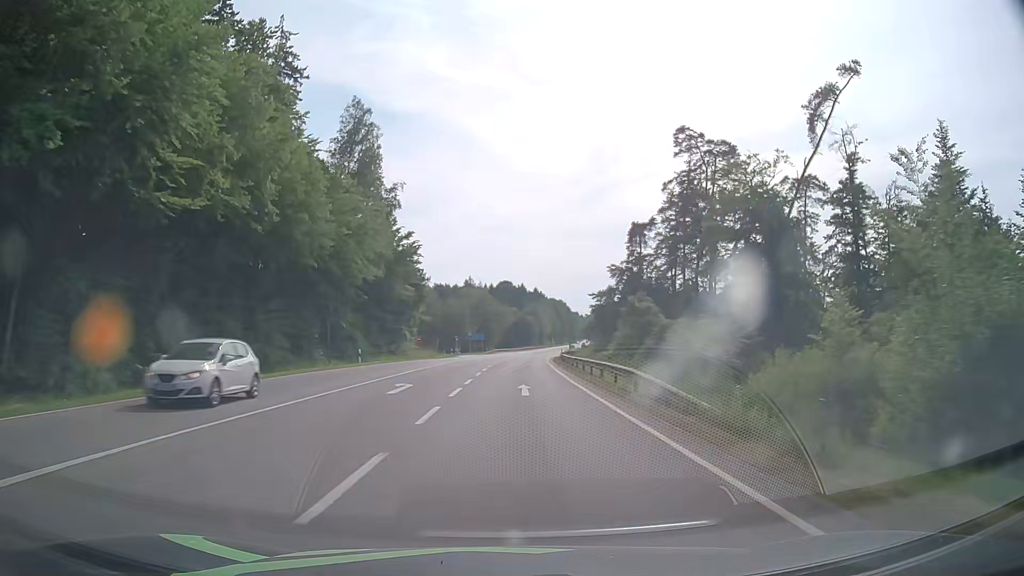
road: secondary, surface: asphalt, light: Day
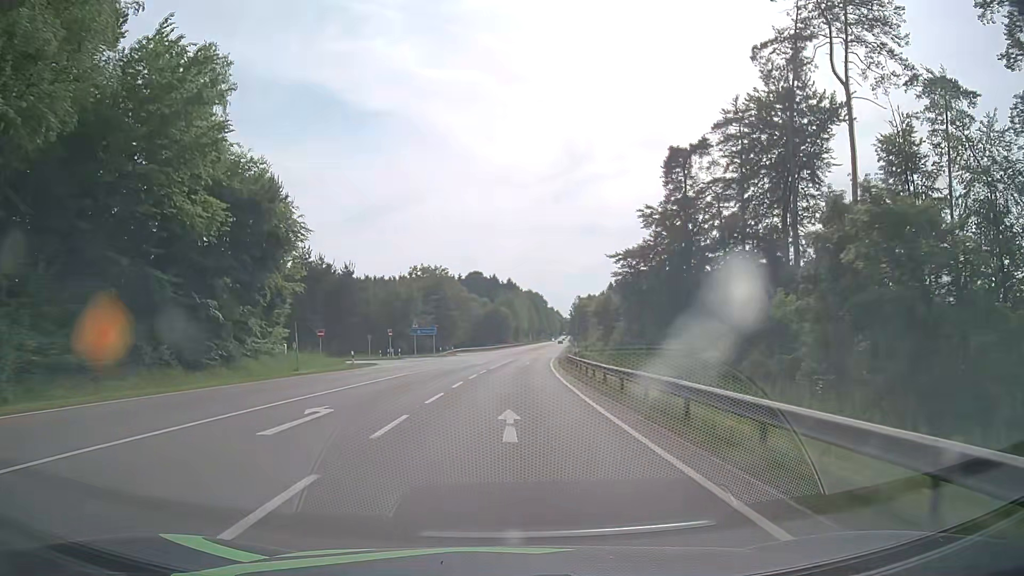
(+0.9, +43.2) m; +2°
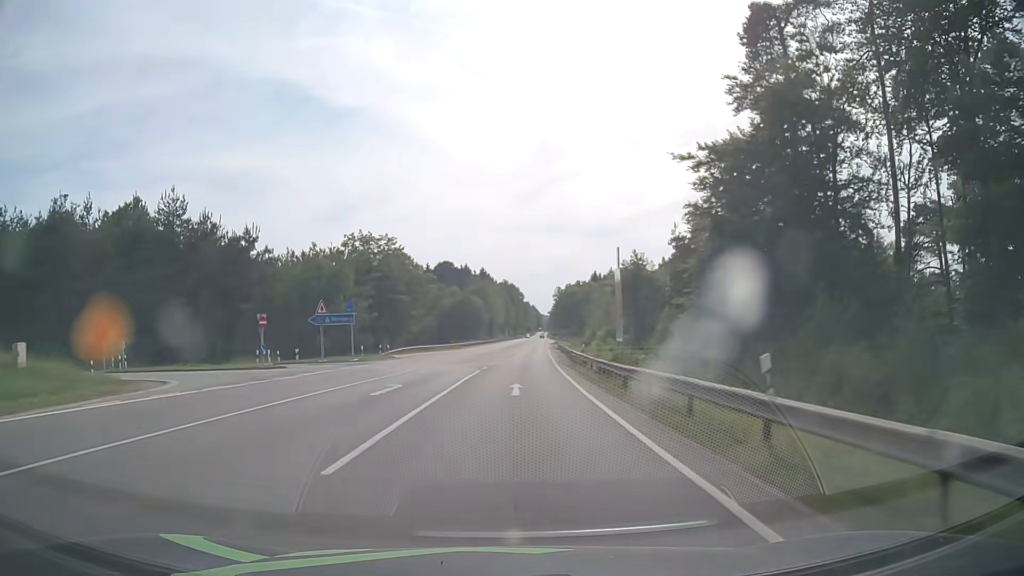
(+0.7, +32.5) m; +3°
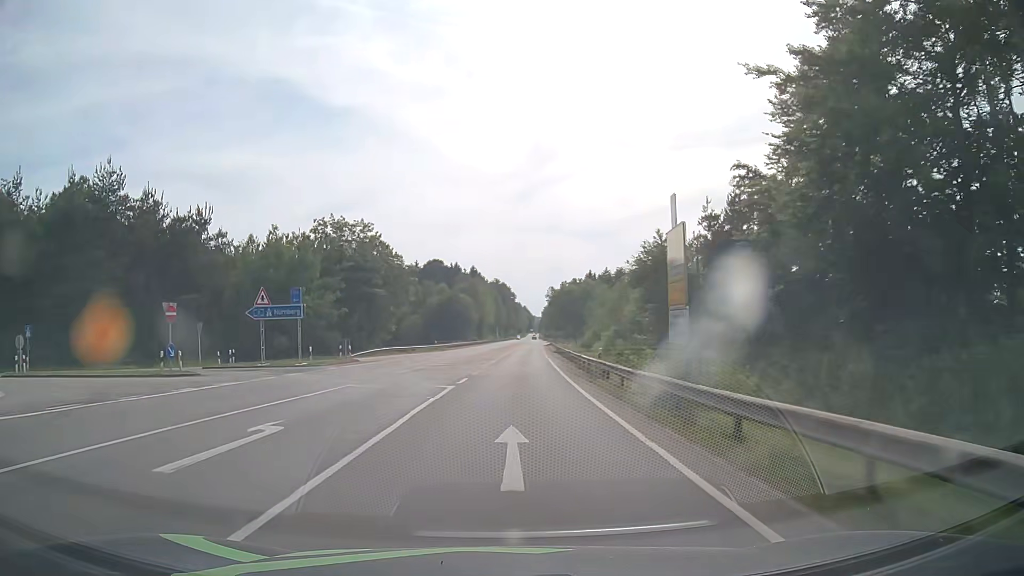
(0.0, +10.8) m; +1°
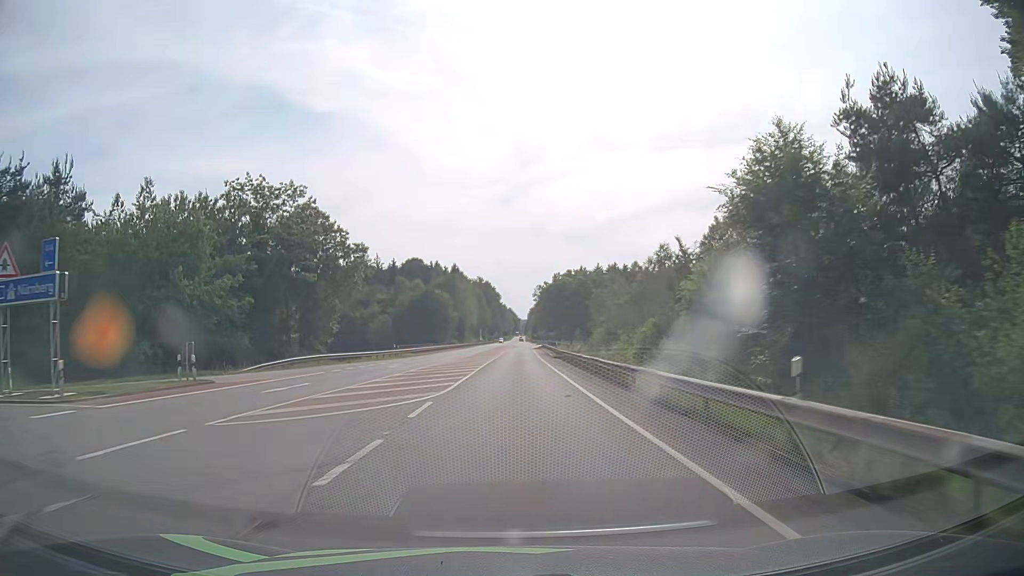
(+0.3, +21.6) m; +1°
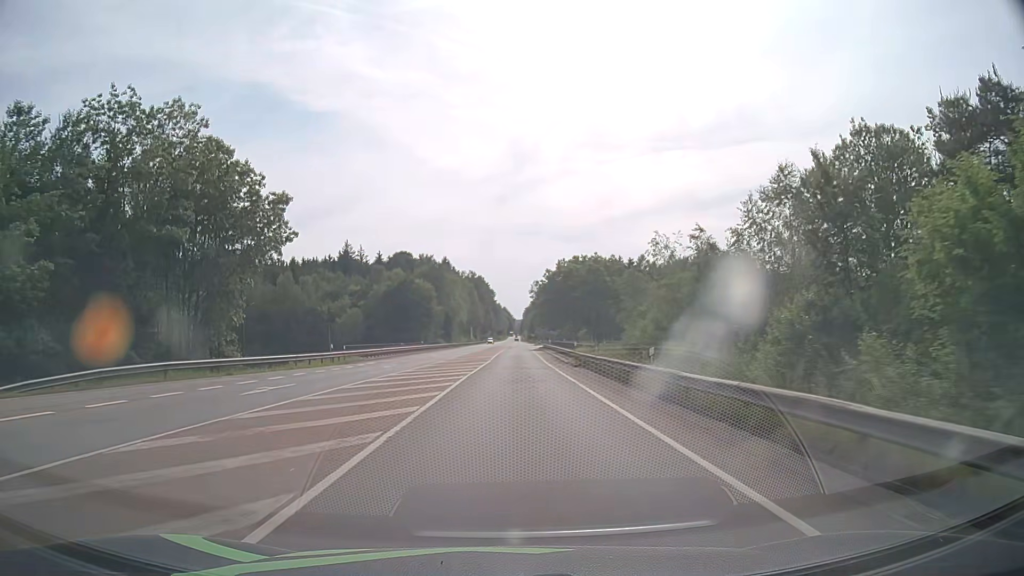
(+0.1, +21.5) m; 0°
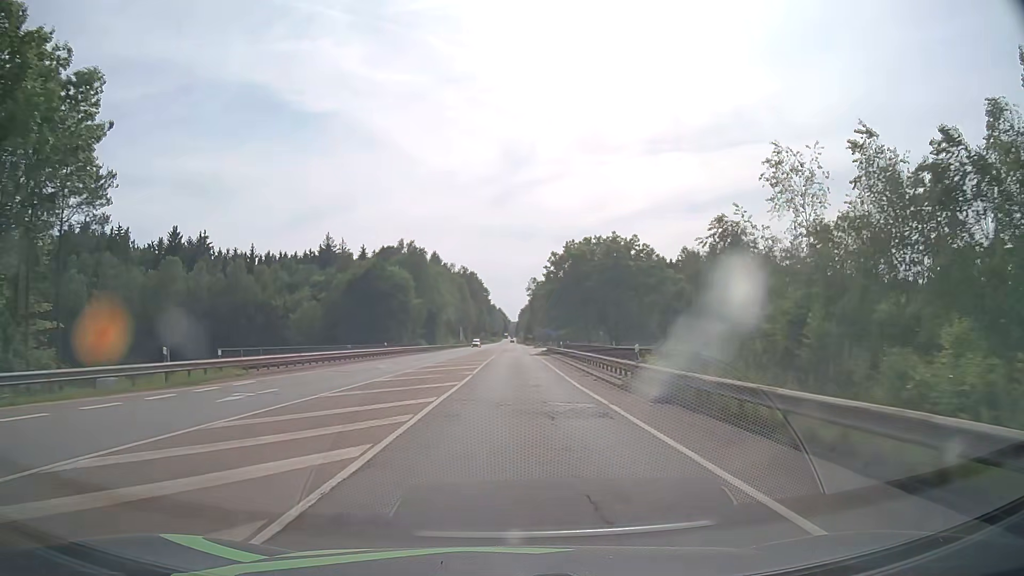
(+0.1, +21.5) m; +1°
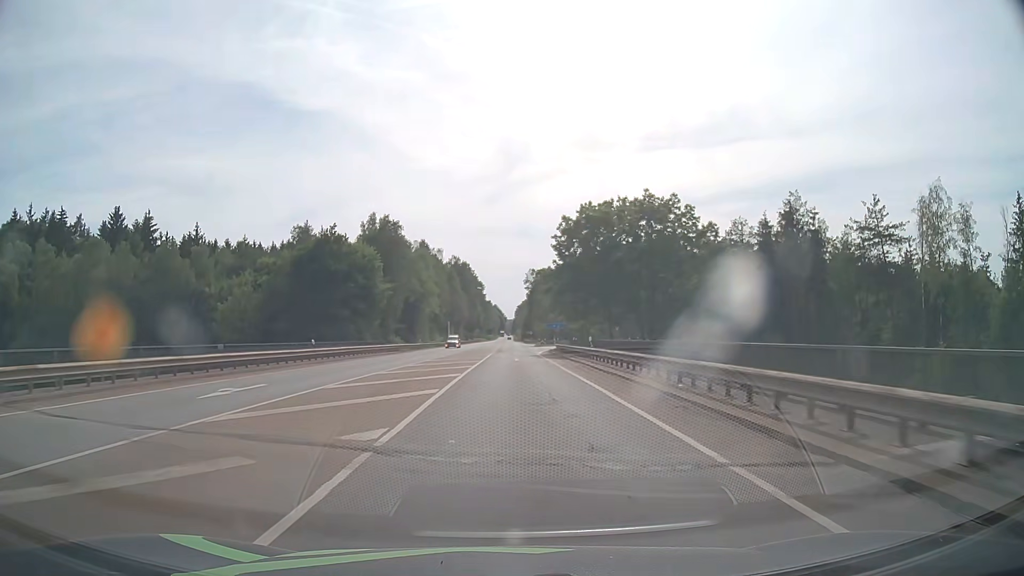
(0.0, +21.5) m; 0°
(0, +10) (0, +20) (0, +30) (0, +40) (0, +50) (0, +60) (+1, +70) (+1, +80) (+1, +90) (+1, +100) m
